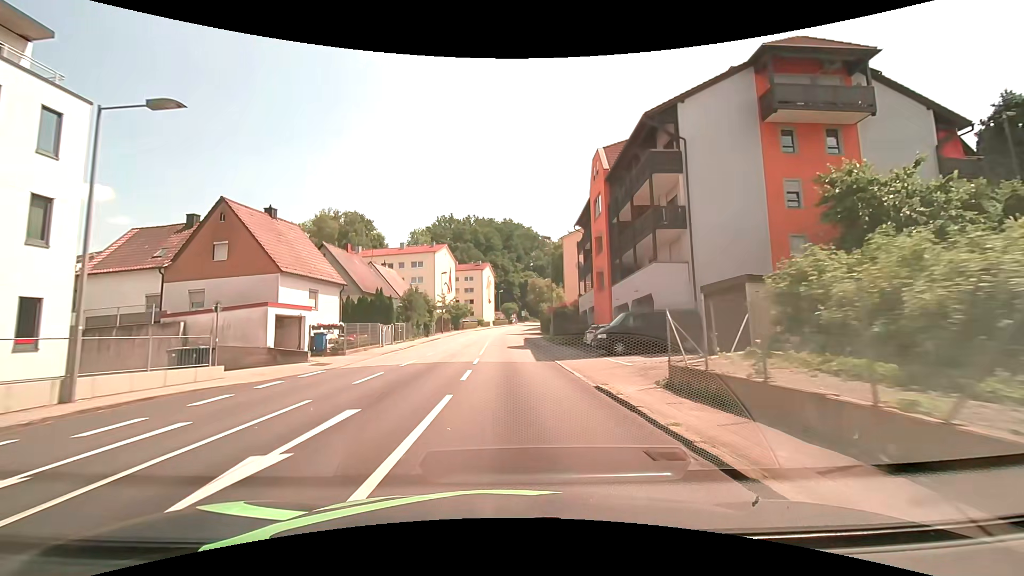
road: tertiary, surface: asphalt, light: Day
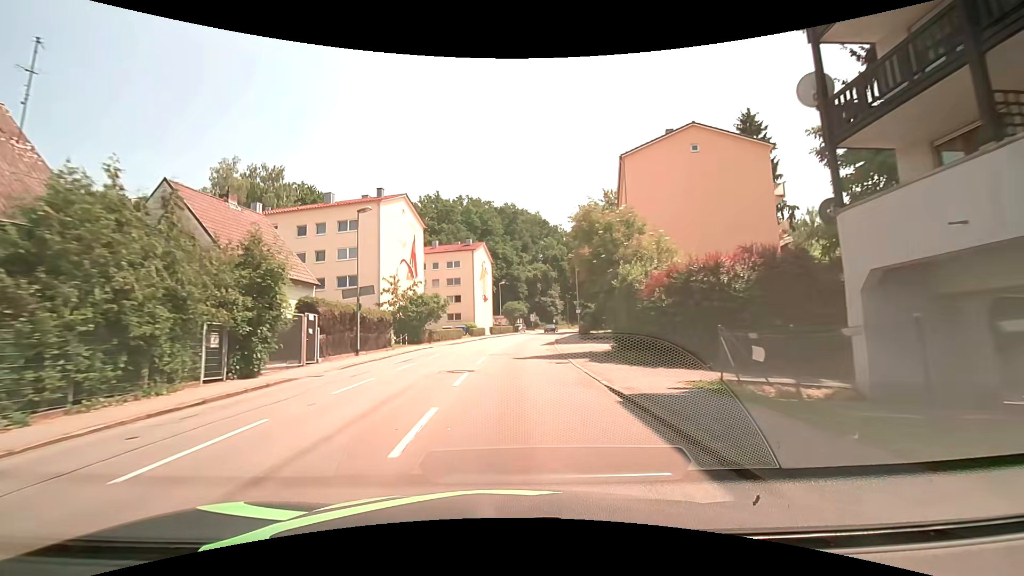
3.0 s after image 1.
(-0.4, +38.6) m; -1°
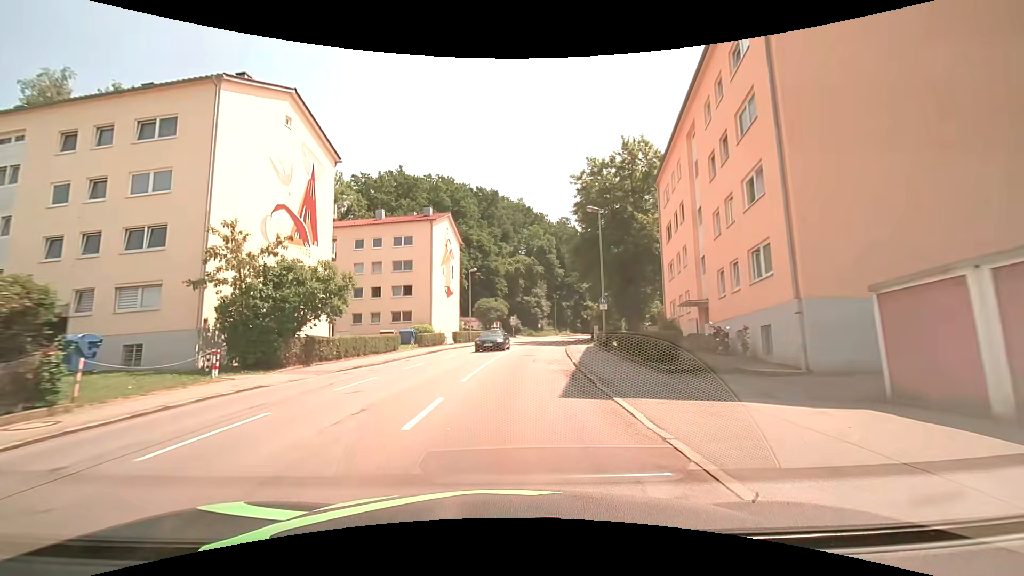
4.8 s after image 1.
(+0.7, +22.9) m; +3°
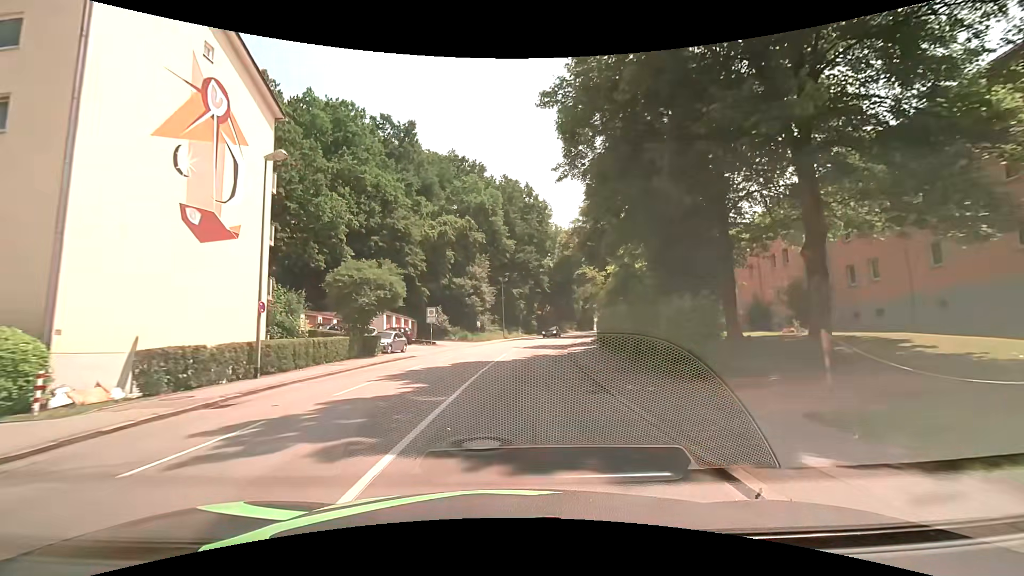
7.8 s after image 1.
(+2.4, +36.6) m; +7°
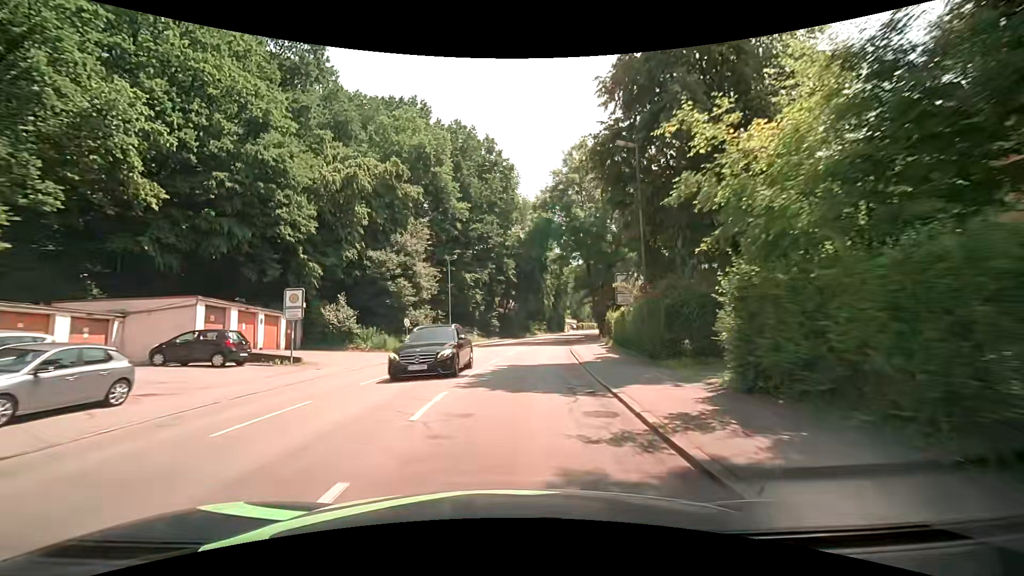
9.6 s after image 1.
(+0.8, +22.4) m; +4°
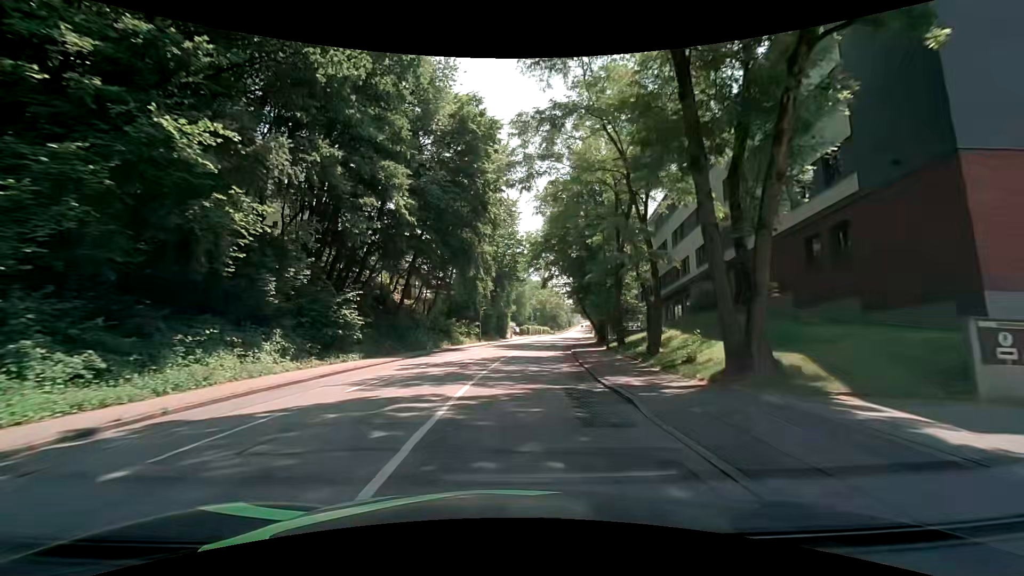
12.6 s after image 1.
(+3.1, +37.9) m; +8°
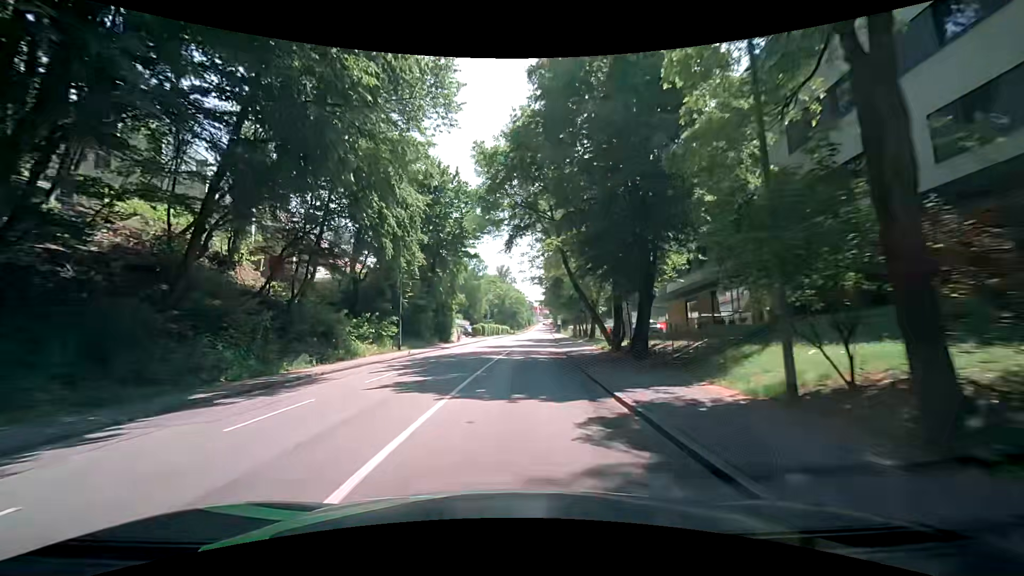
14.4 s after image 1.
(+1.1, +23.1) m; +4°
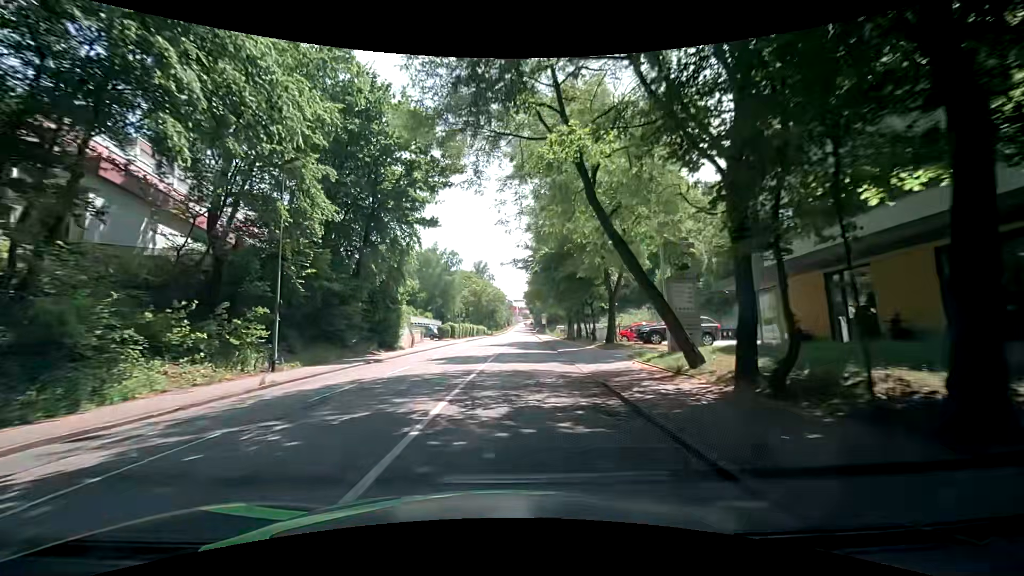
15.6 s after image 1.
(+0.5, +15.5) m; +3°
(0, +10) (0, +20) (+1, +30) (+1, +40) (+2, +50) (+2, +60) (+3, +70) (+3, +80) (+3, +90) (+4, +100) m
